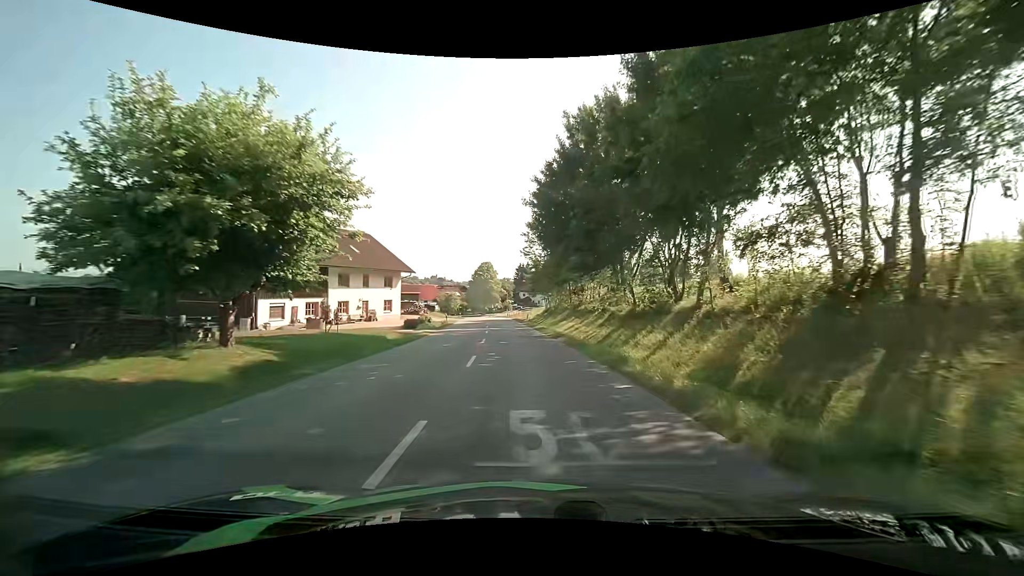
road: tertiary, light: Day
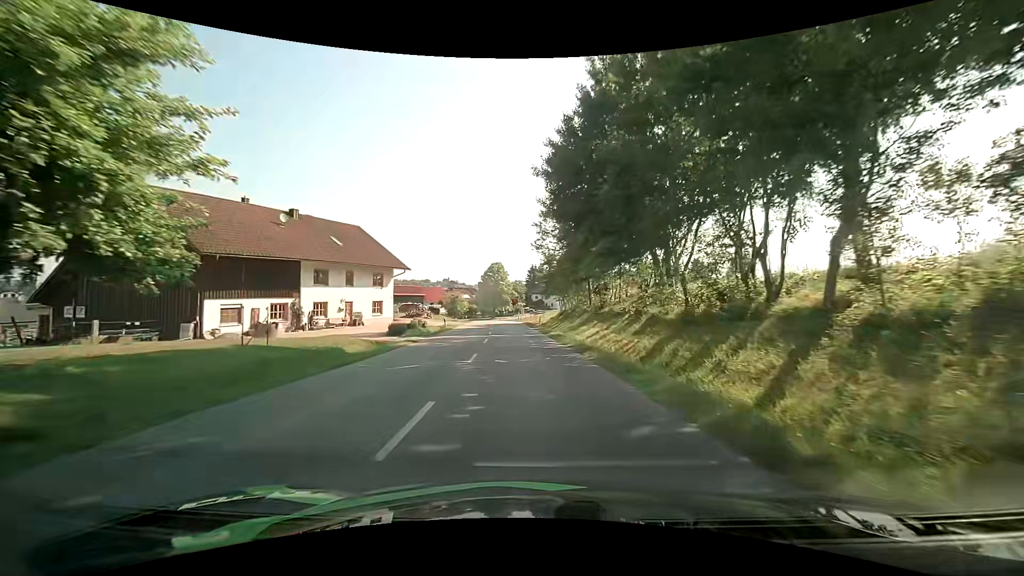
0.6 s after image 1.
(-0.1, +7.8) m; -1°
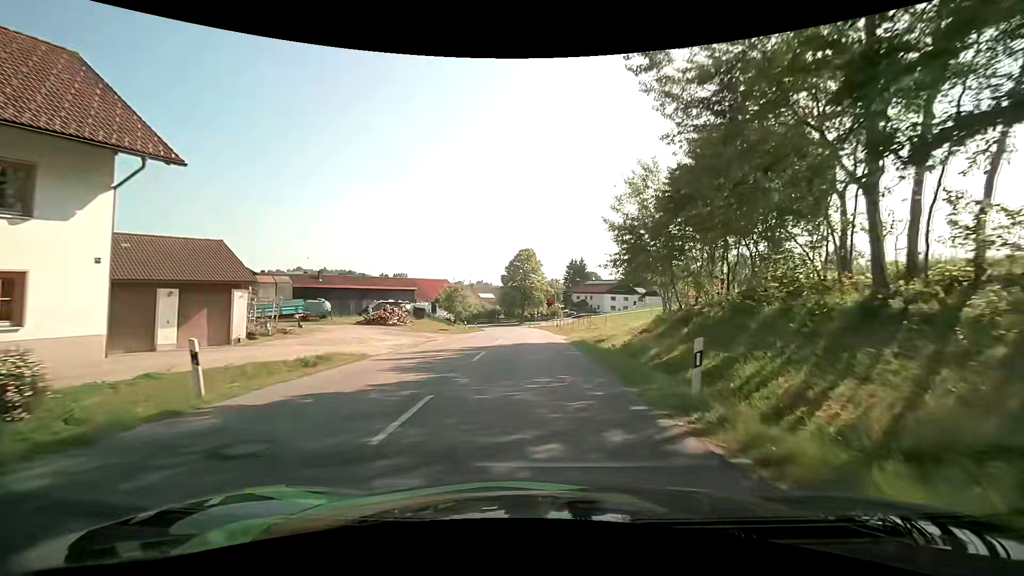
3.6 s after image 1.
(-1.6, +35.8) m; -4°
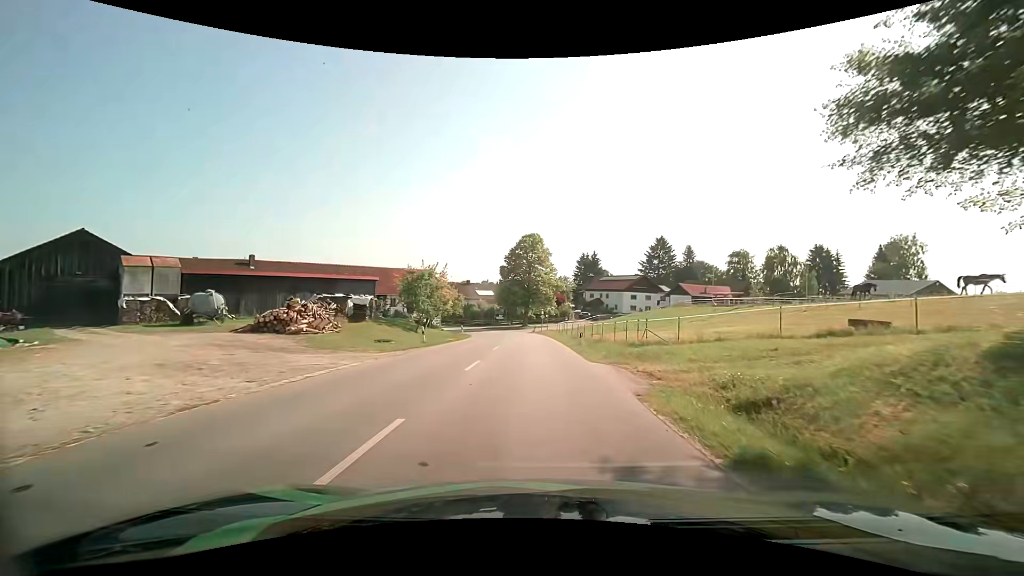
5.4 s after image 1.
(-0.3, +19.7) m; -1°
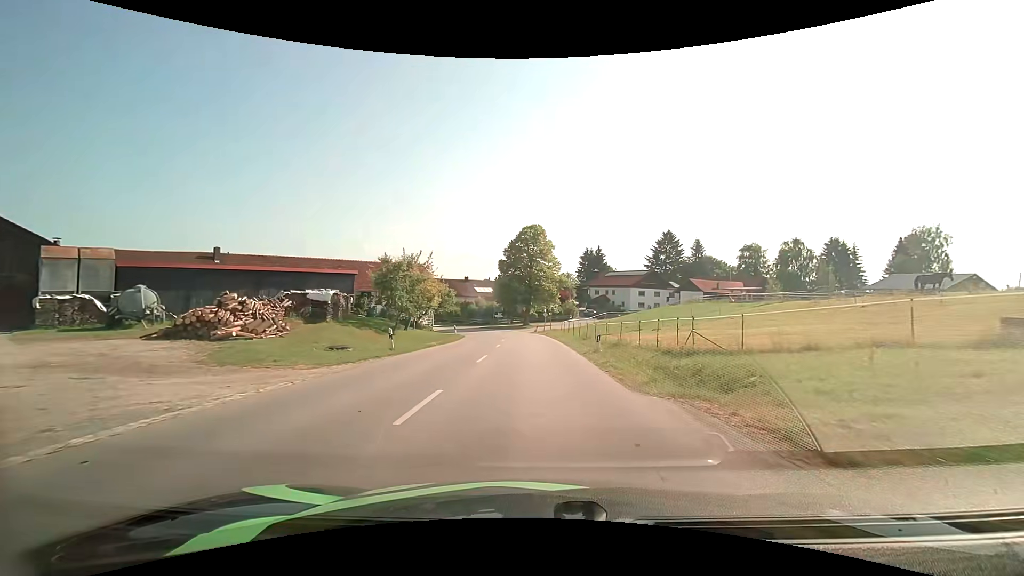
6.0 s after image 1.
(0.0, +6.5) m; 0°
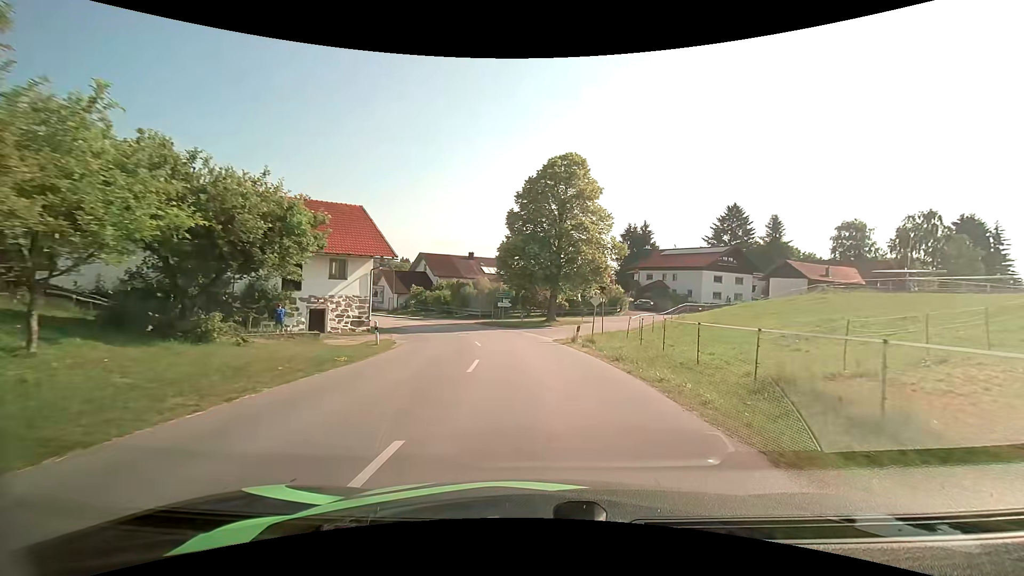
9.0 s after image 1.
(-0.7, +31.1) m; -3°
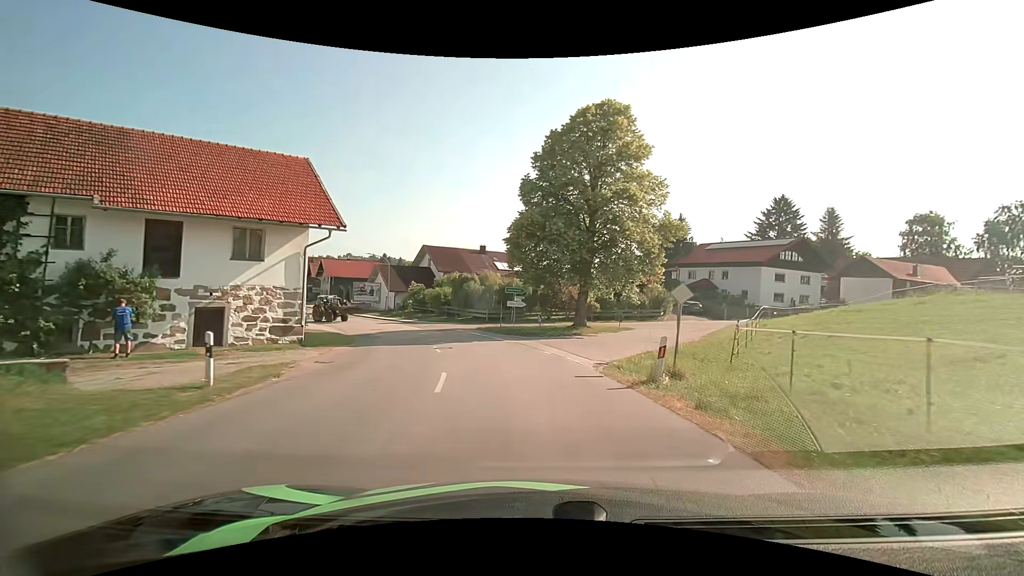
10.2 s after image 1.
(-0.2, +12.0) m; -2°
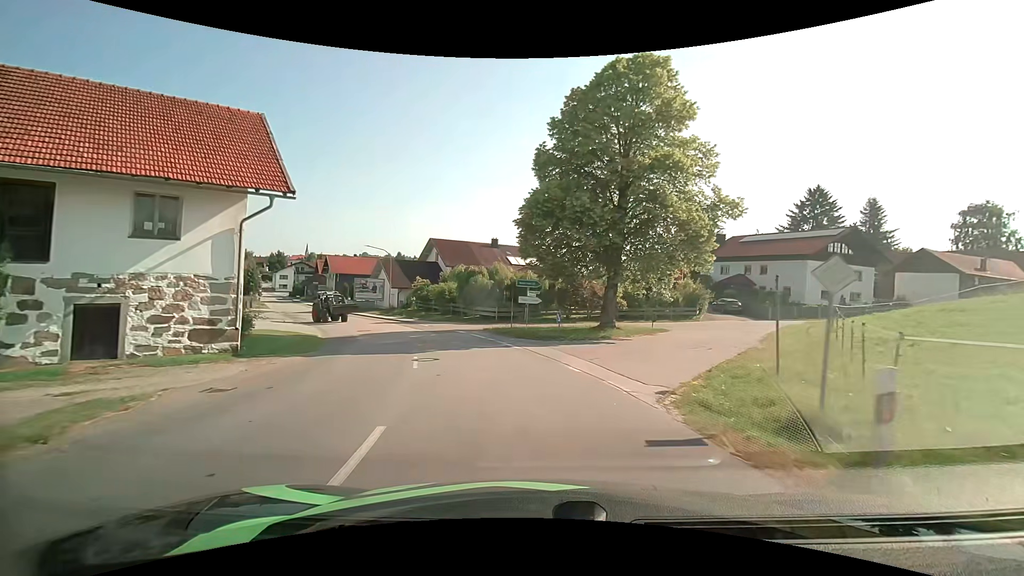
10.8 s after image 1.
(-0.1, +5.8) m; -1°
(0, +10) (-3, +20) (-6, +29) (-11, +38) (-16, +46) (-22, +55) (-27, +63) (-33, +71) (-39, +79) (-44, +88) m
